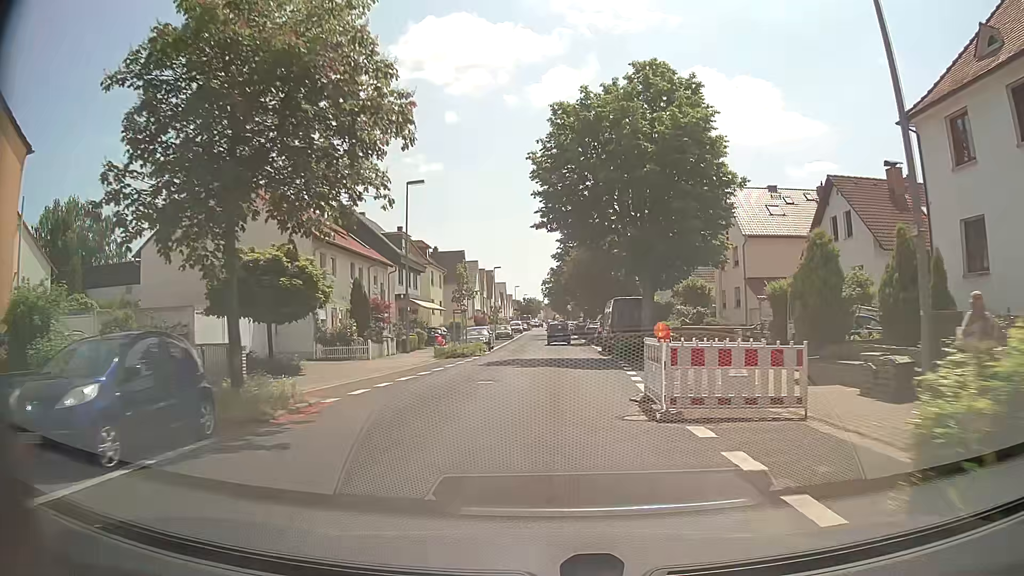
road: unclassified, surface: asphalt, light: Day
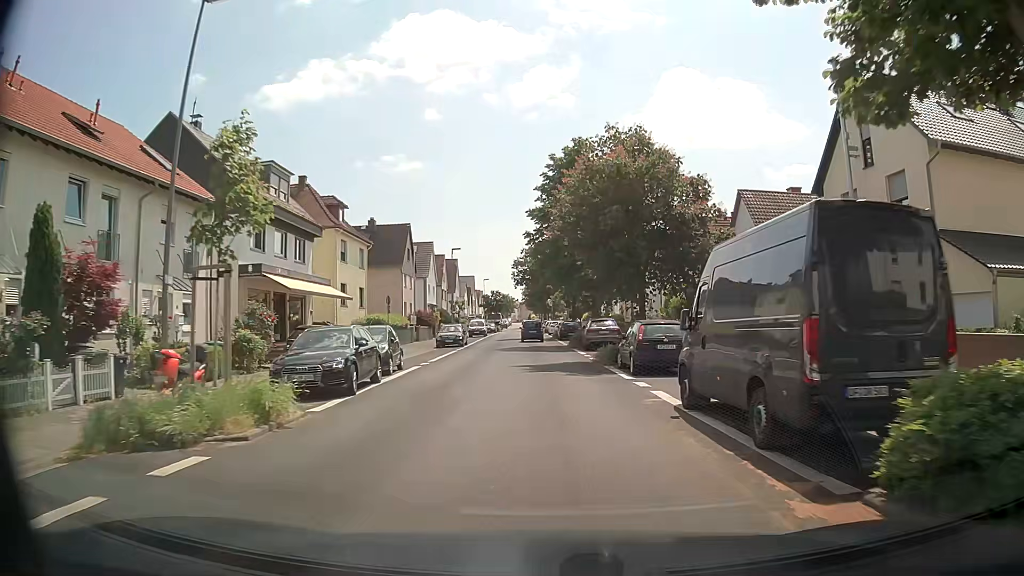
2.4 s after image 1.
(+0.3, +24.9) m; +2°
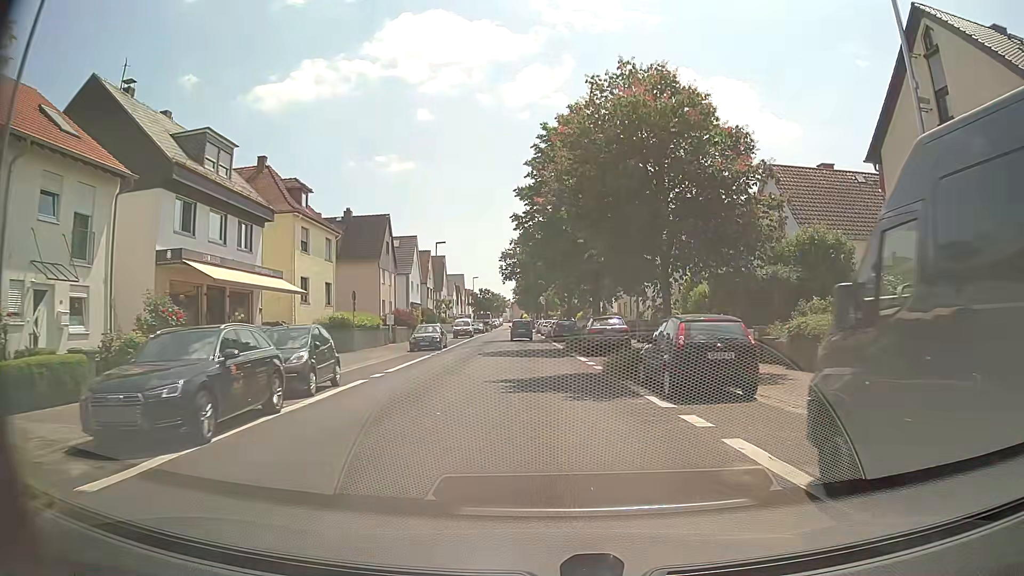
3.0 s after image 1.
(0.0, +6.2) m; +1°
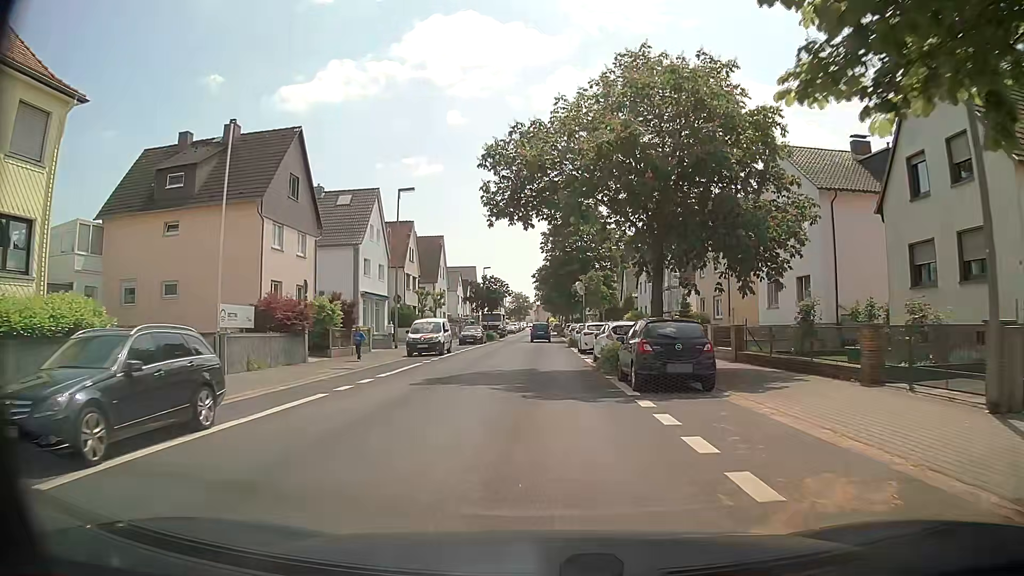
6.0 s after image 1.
(-0.7, +31.0) m; -3°
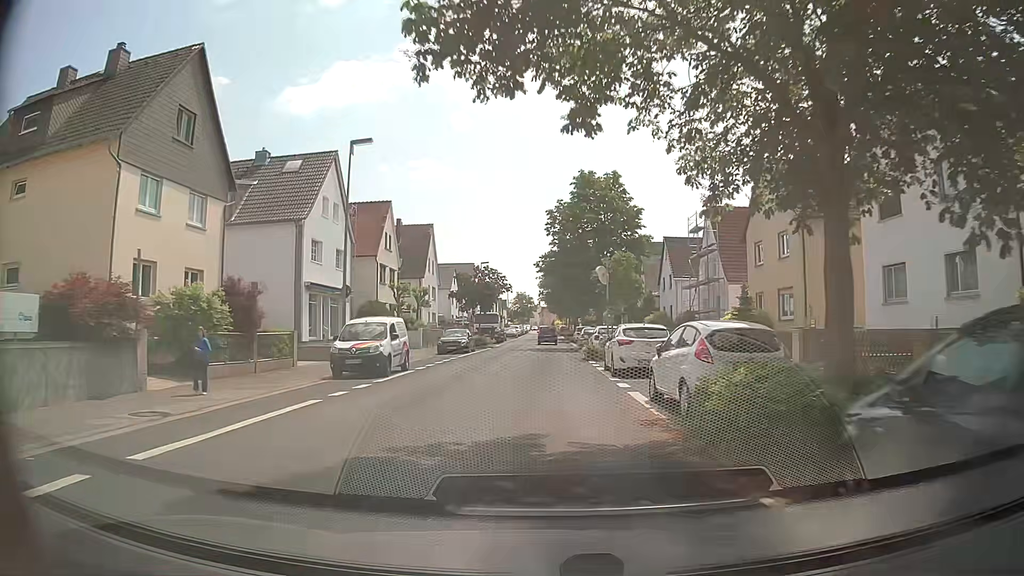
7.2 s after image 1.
(+0.1, +12.4) m; 0°
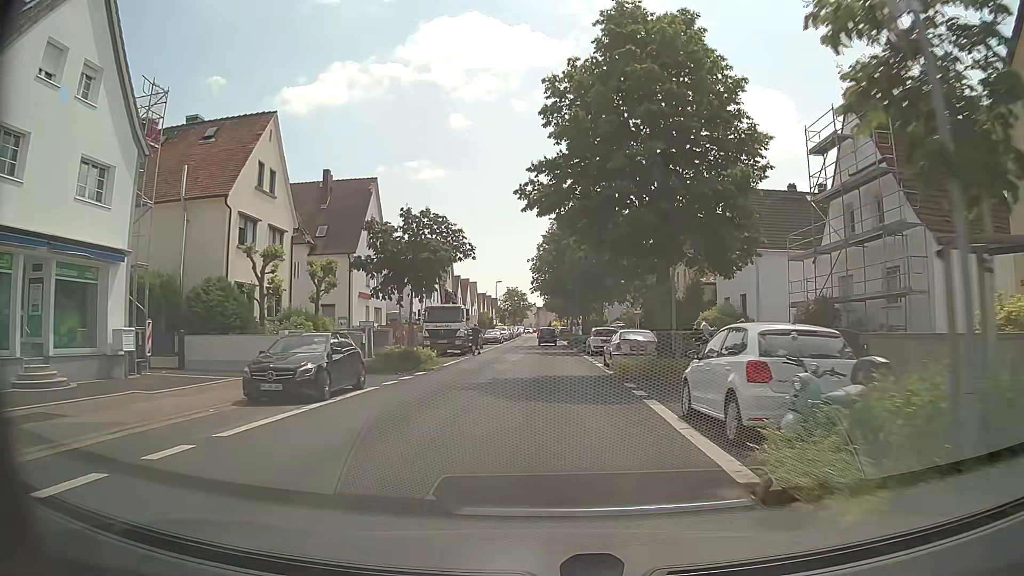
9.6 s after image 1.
(0.0, +24.8) m; 0°
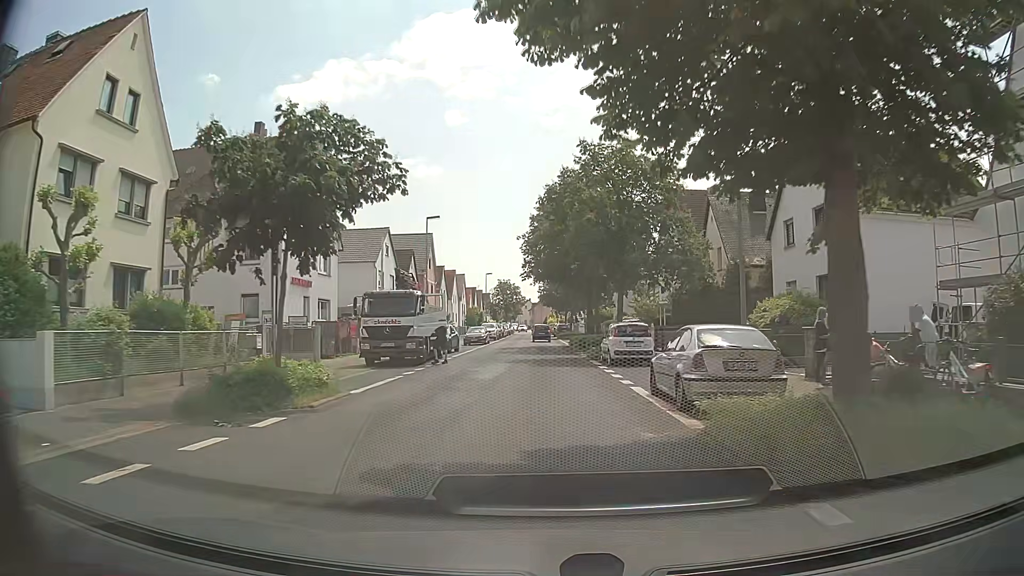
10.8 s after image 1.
(+0.1, +12.4) m; +1°
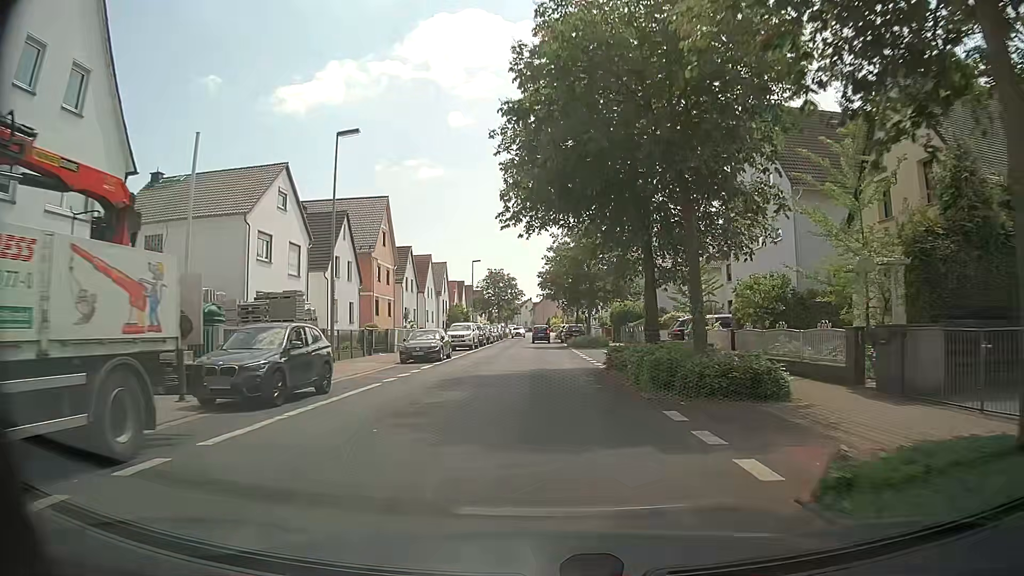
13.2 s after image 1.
(-0.3, +24.9) m; -1°
(0, +10) (0, +20) (0, +30) (0, +40) (0, +50) (0, +60) (0, +70) (0, +80) (-1, +90) (-1, +100) m
